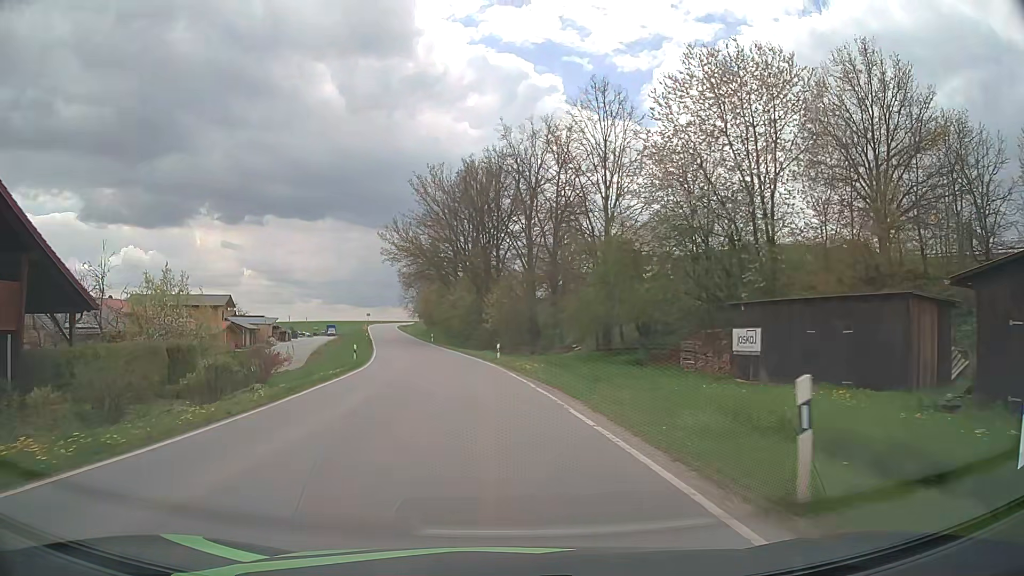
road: tertiary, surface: asphalt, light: Day
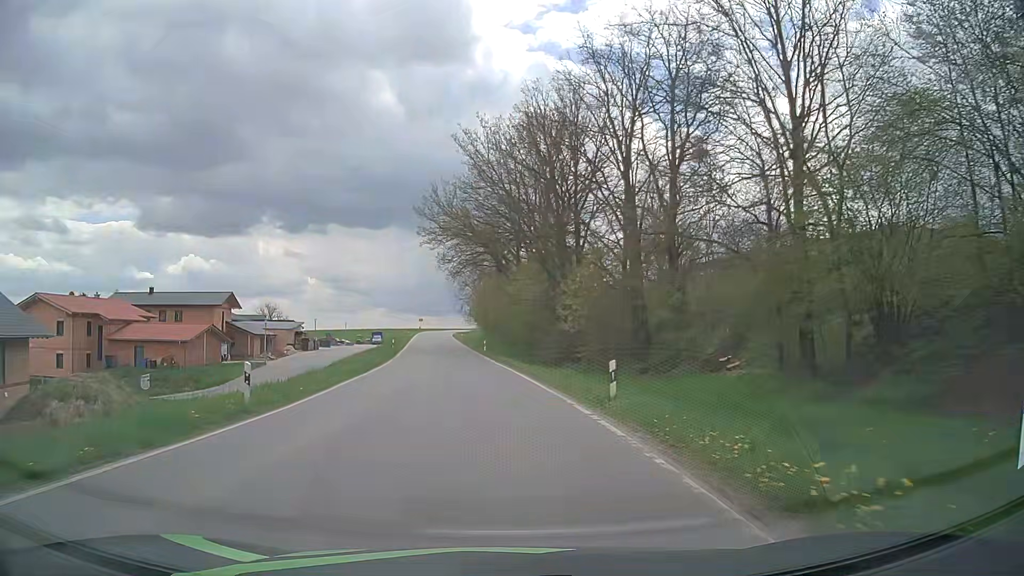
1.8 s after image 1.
(-1.0, +22.1) m; -6°
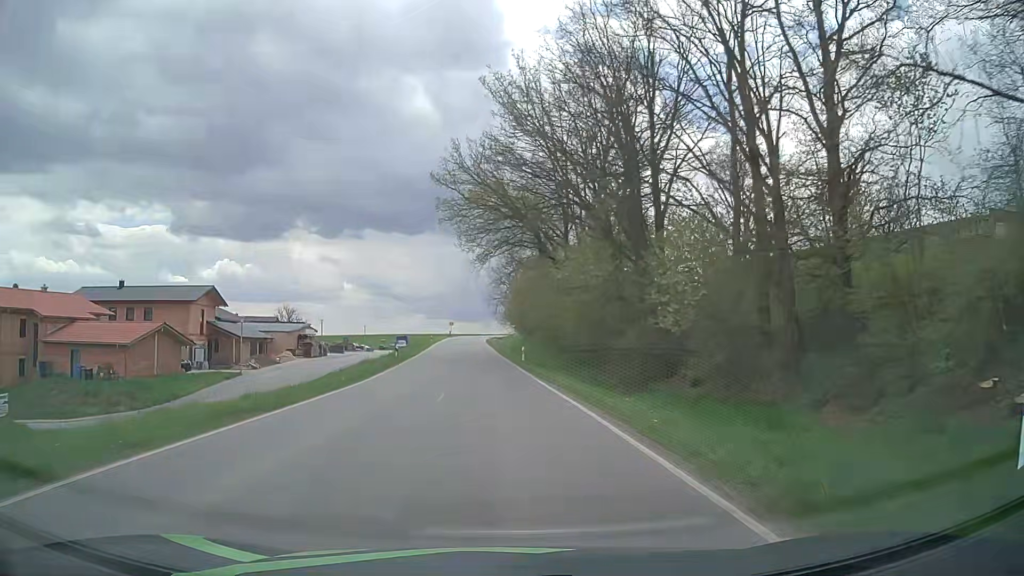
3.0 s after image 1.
(-0.4, +15.3) m; -3°
(0, +10) (-1, +20) (-1, +30) (-2, +40) (-2, +50) (-3, +60) (-3, +70) (-4, +80) (-4, +90) (-5, +100) m
